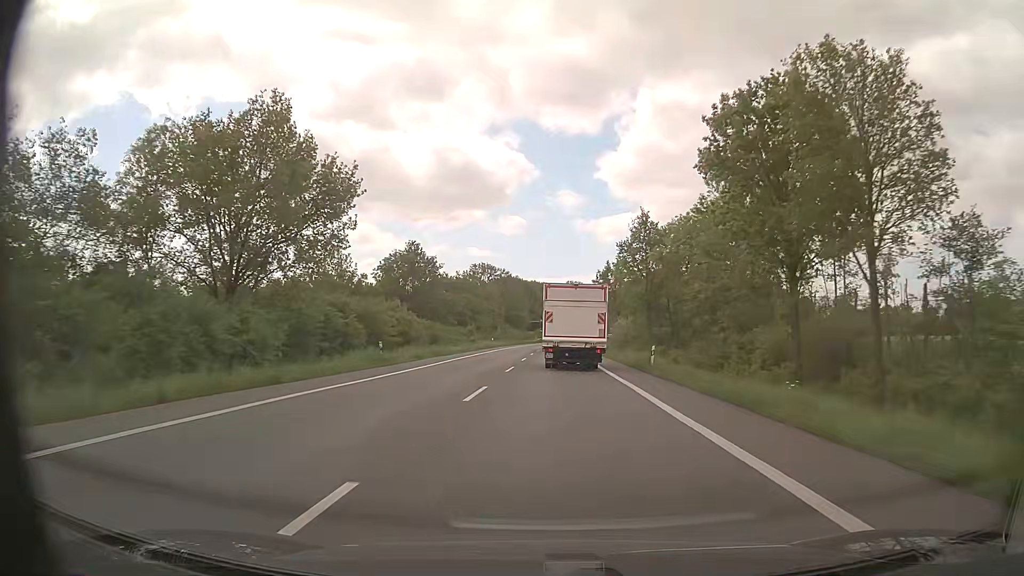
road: primary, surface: asphalt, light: Day
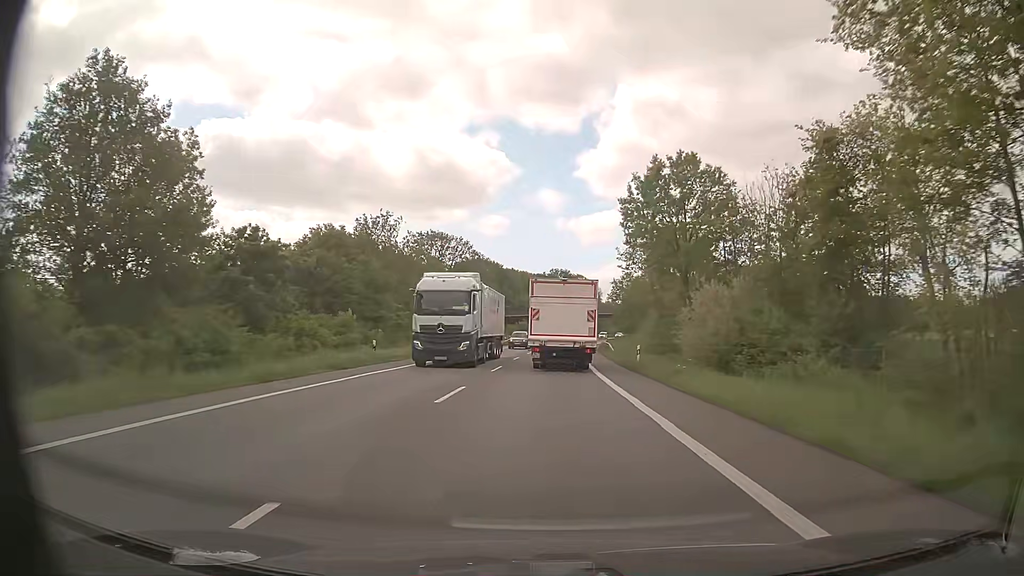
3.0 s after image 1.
(+0.7, +49.5) m; +1°
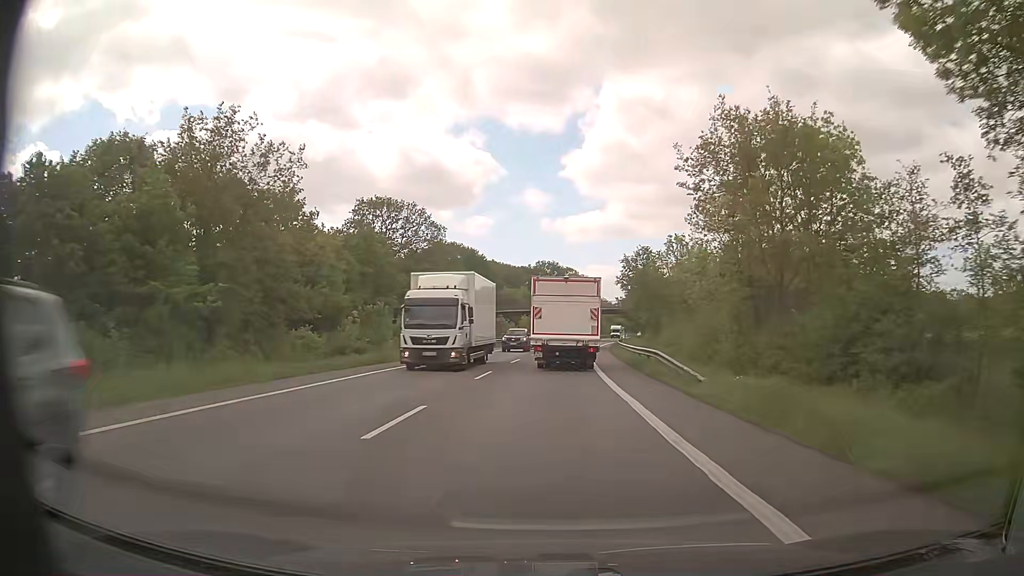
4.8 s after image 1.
(+0.2, +29.2) m; +1°
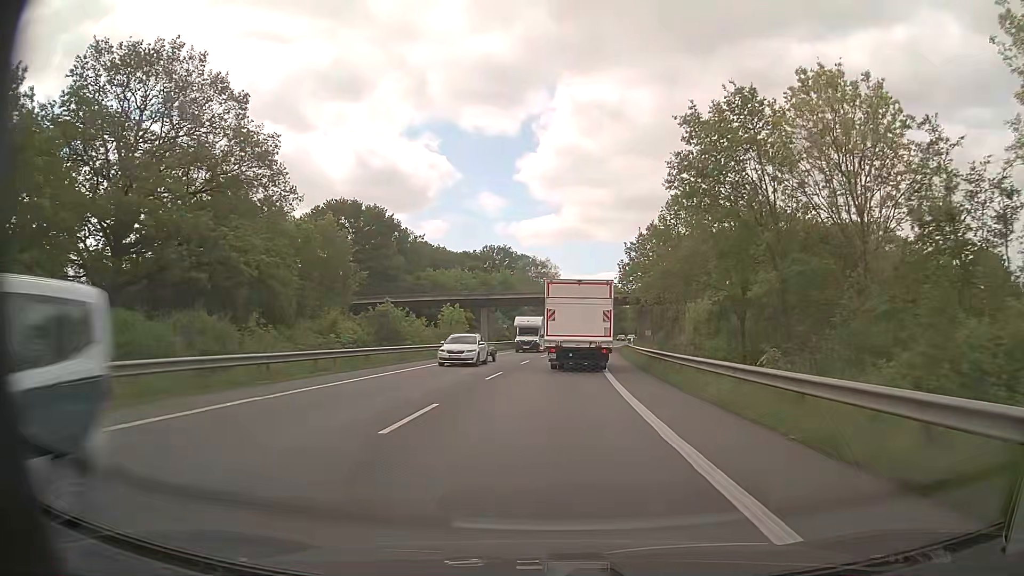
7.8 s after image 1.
(+1.6, +48.0) m; +4°
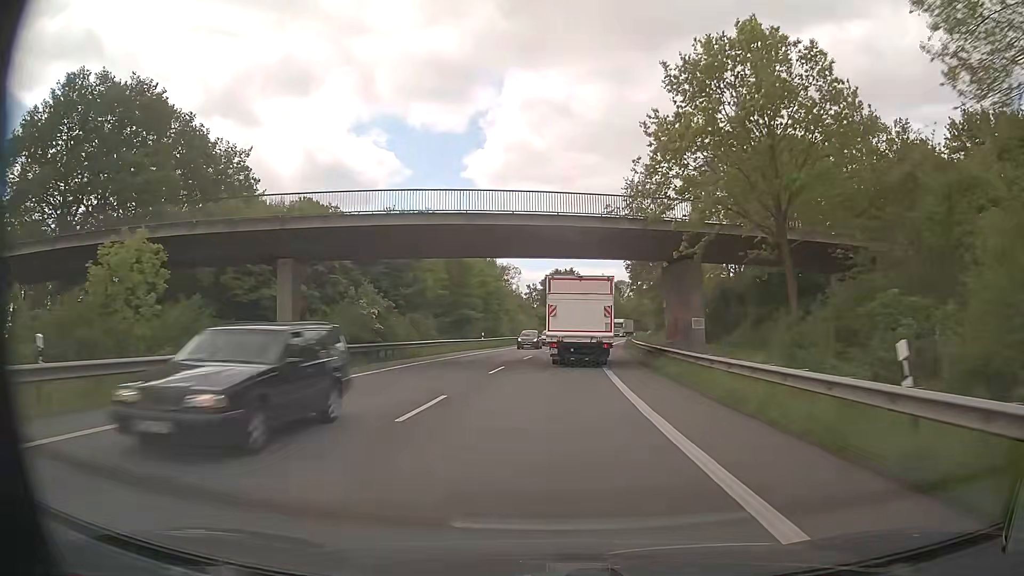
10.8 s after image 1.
(+2.0, +47.7) m; +4°
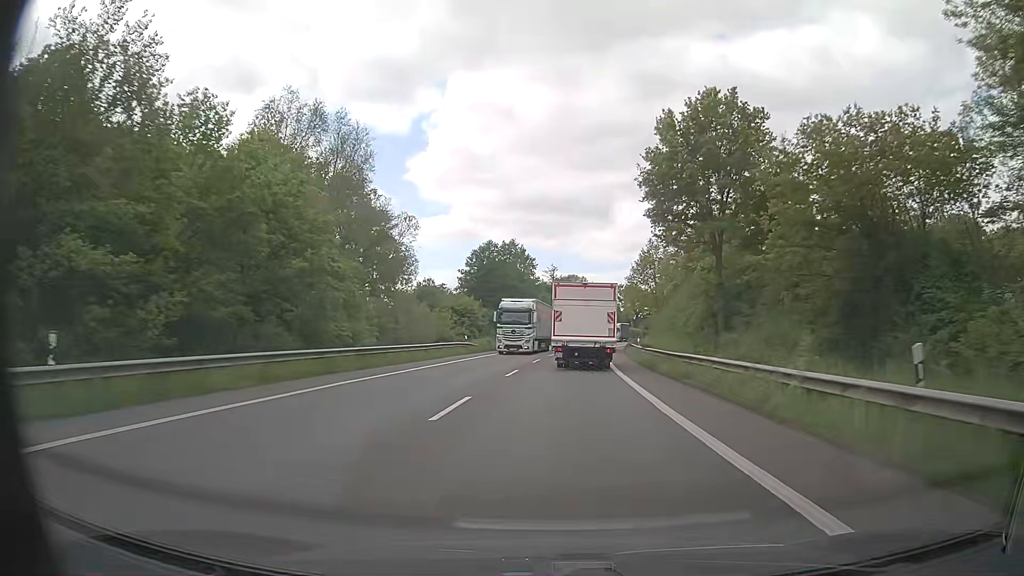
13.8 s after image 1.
(+1.9, +48.4) m; +5°
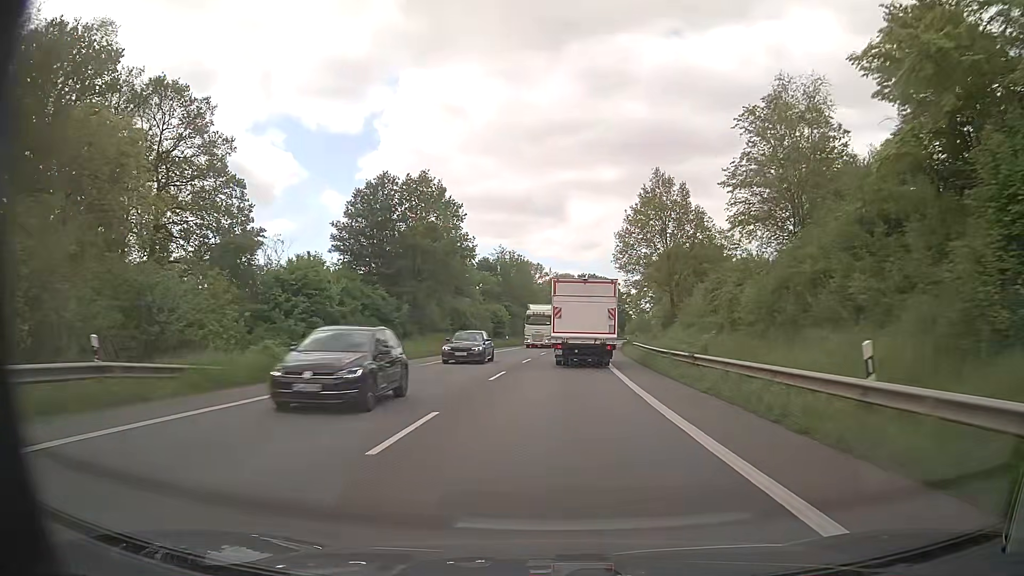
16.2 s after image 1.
(+1.4, +39.6) m; +4°
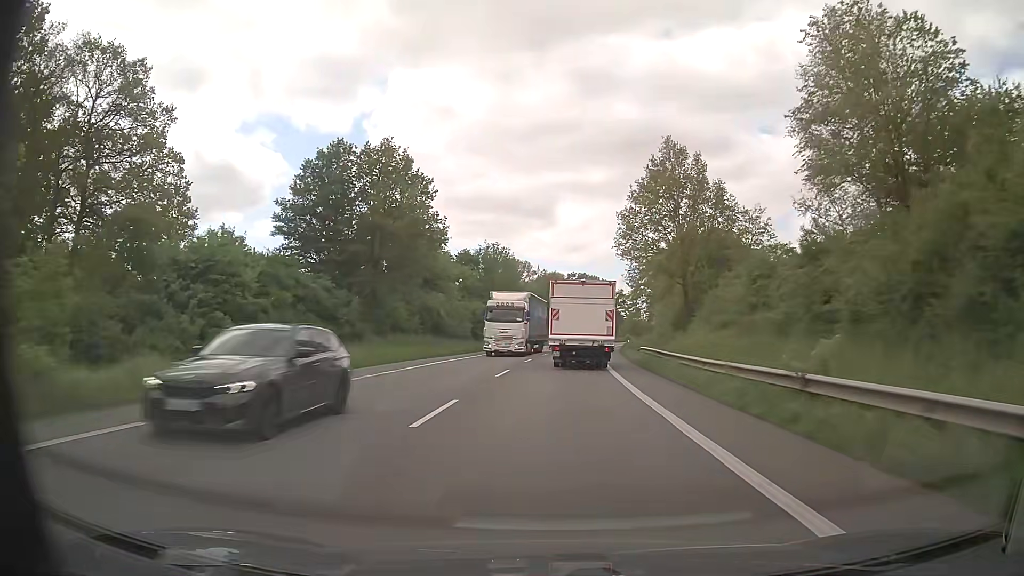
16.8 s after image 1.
(0.0, +10.0) m; 0°
(0, +10) (0, +20) (+1, +30) (+1, +40) (+2, +50) (+3, +60) (+4, +70) (+5, +80) (+7, +90) (+8, +100) m
